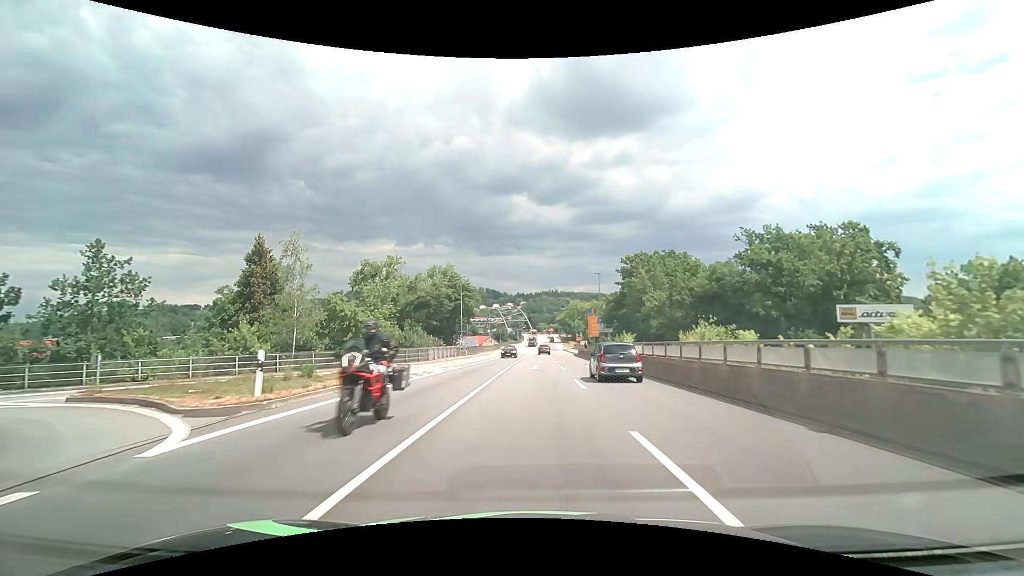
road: primary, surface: asphalt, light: Day
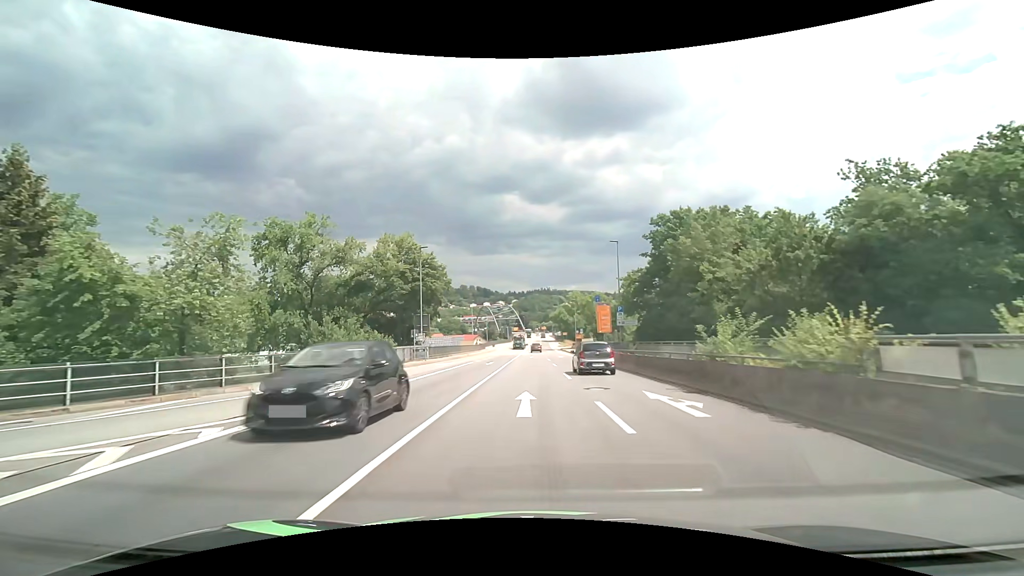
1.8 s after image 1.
(+0.1, +20.0) m; +1°
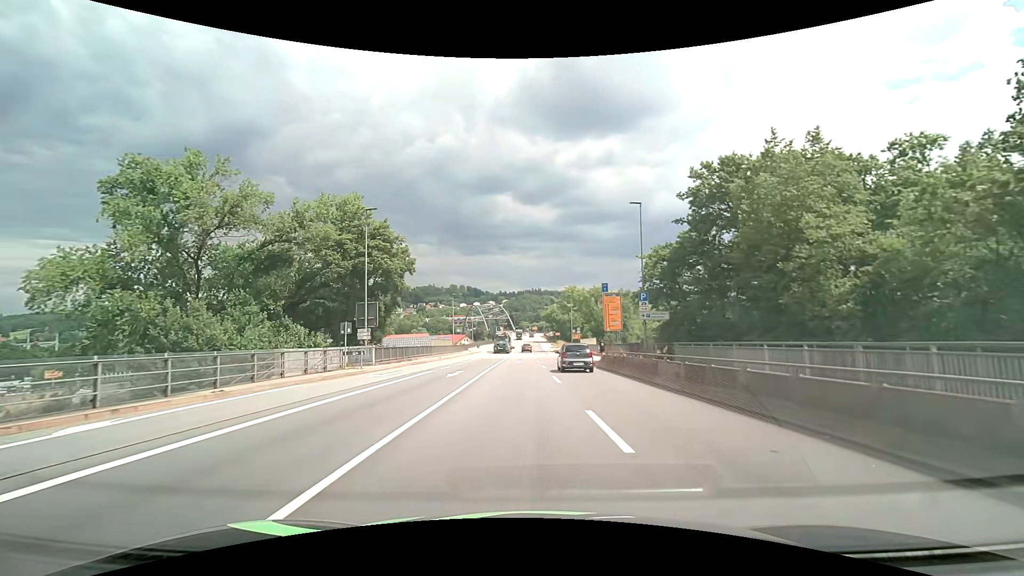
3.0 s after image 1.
(+0.1, +13.2) m; +1°
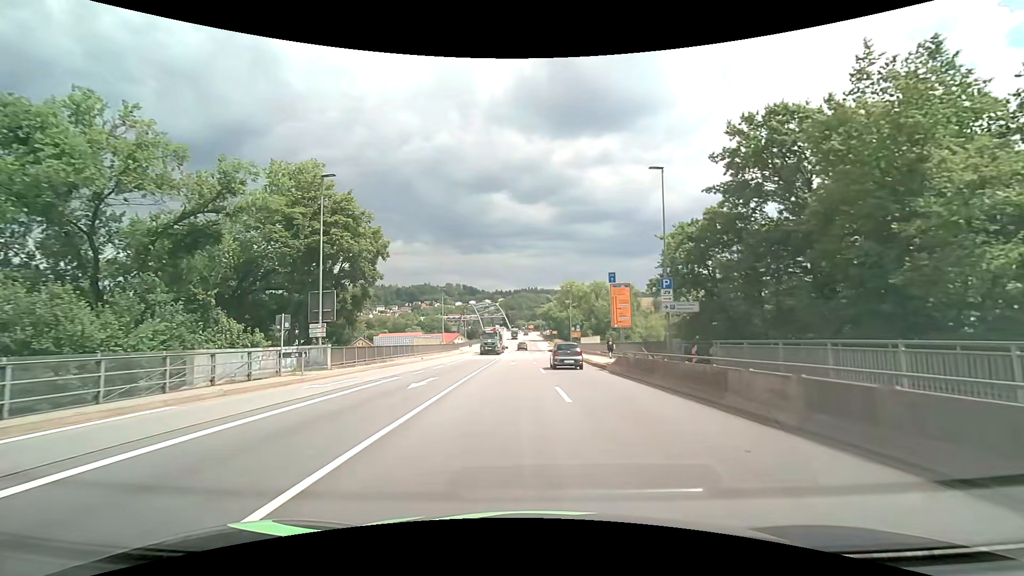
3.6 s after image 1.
(0.0, +6.5) m; 0°
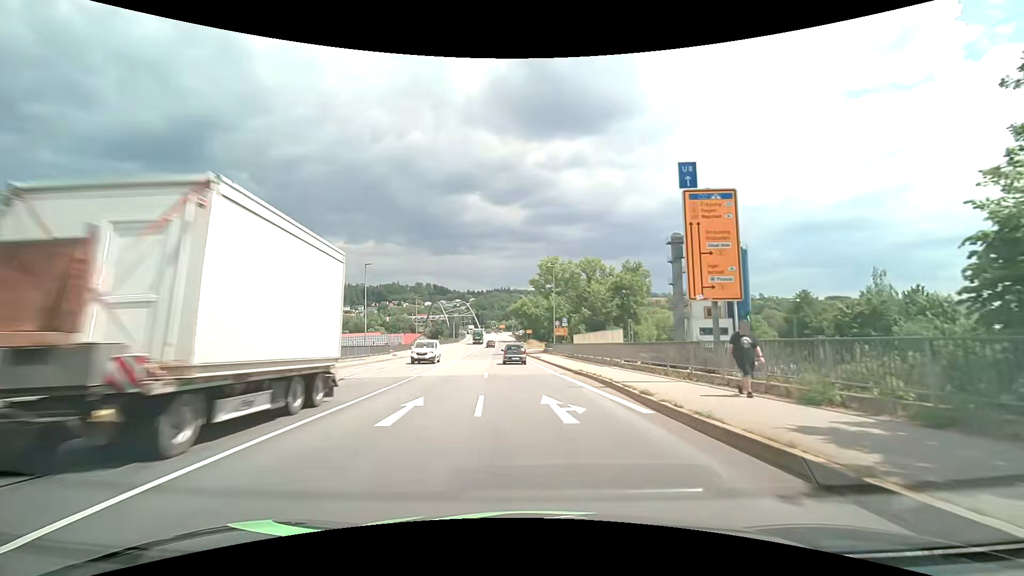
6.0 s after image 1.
(+0.7, +25.9) m; +4°
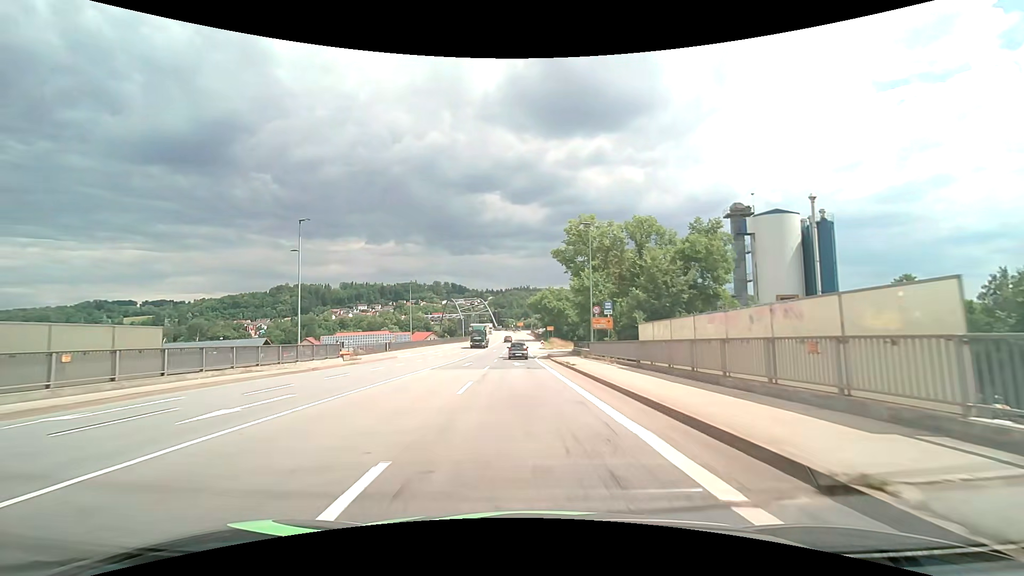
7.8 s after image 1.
(-0.4, +20.0) m; -2°
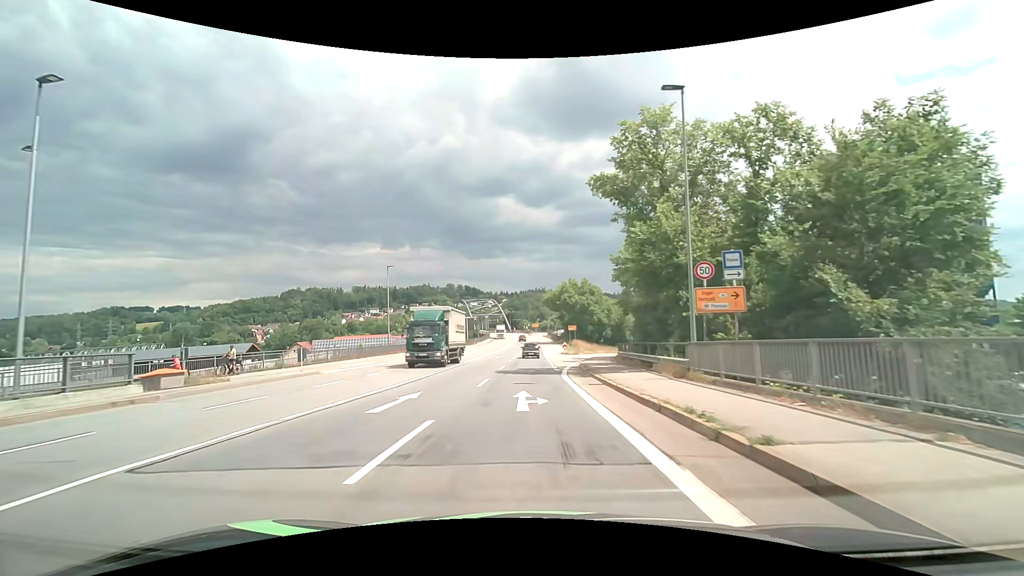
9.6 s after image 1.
(-0.5, +20.5) m; -2°
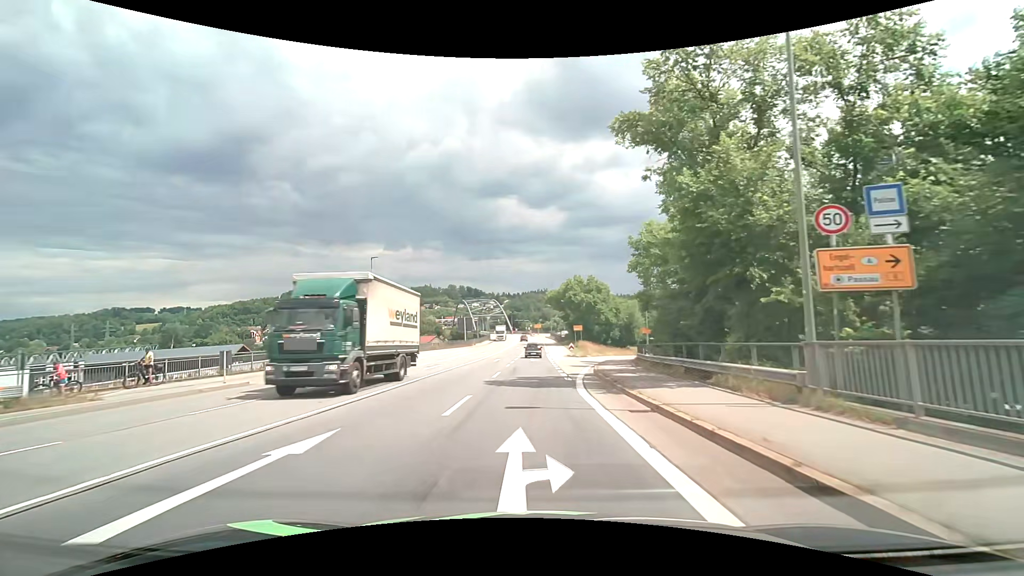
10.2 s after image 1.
(0.0, +6.9) m; -1°
(0, +10) (0, +20) (0, +30) (0, +40) (0, +50) (+1, +60) (+2, +70) (+3, +80) (+4, +90) (+4, +100) m
